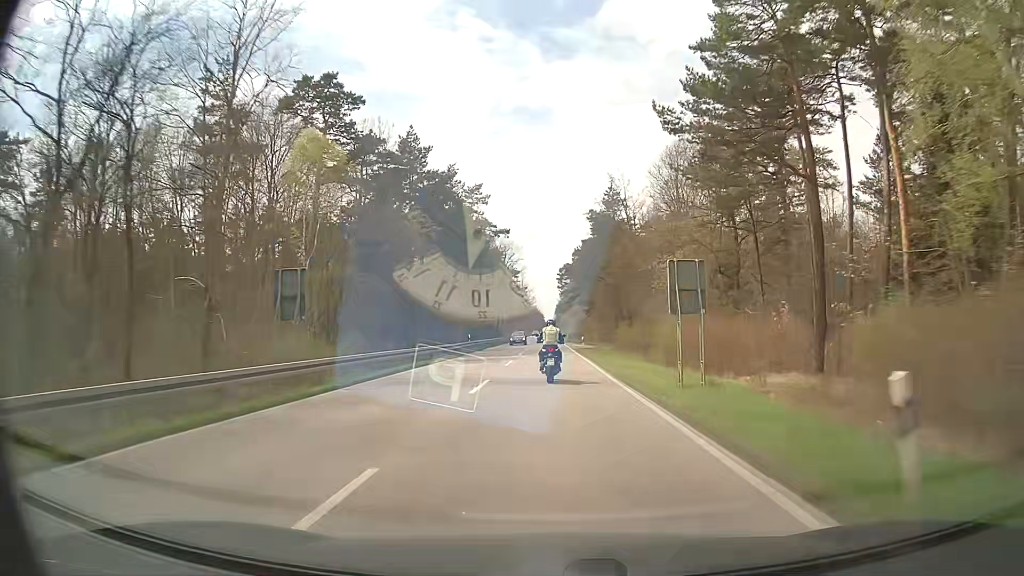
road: primary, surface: asphalt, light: Day
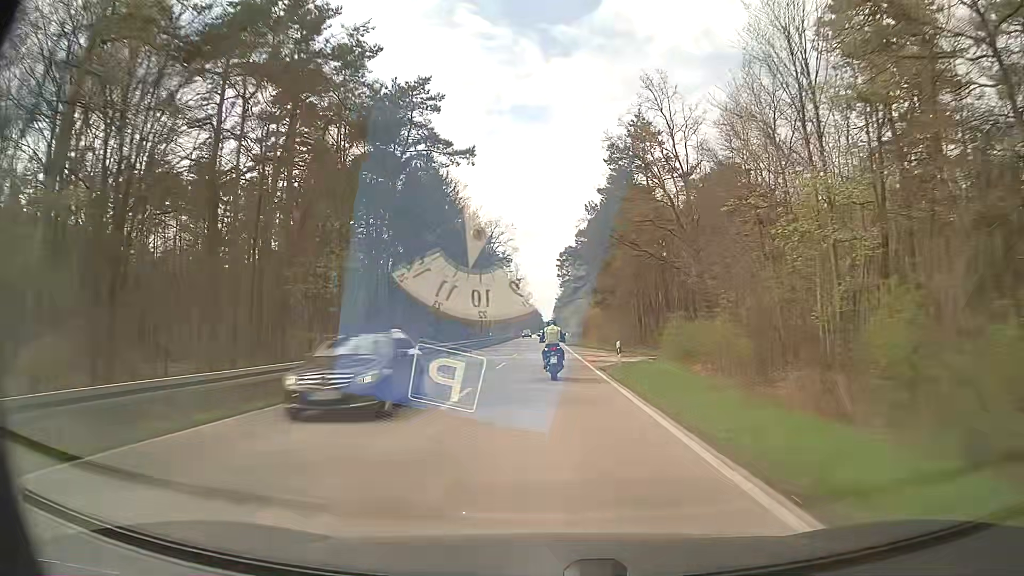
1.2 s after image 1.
(+0.2, +27.9) m; 0°
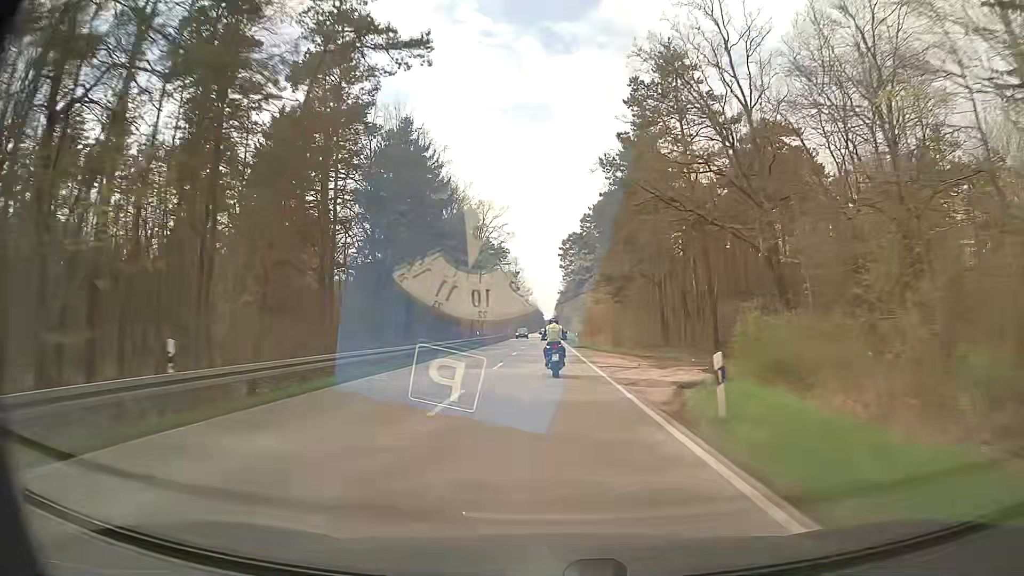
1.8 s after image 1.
(0.0, +14.1) m; 0°
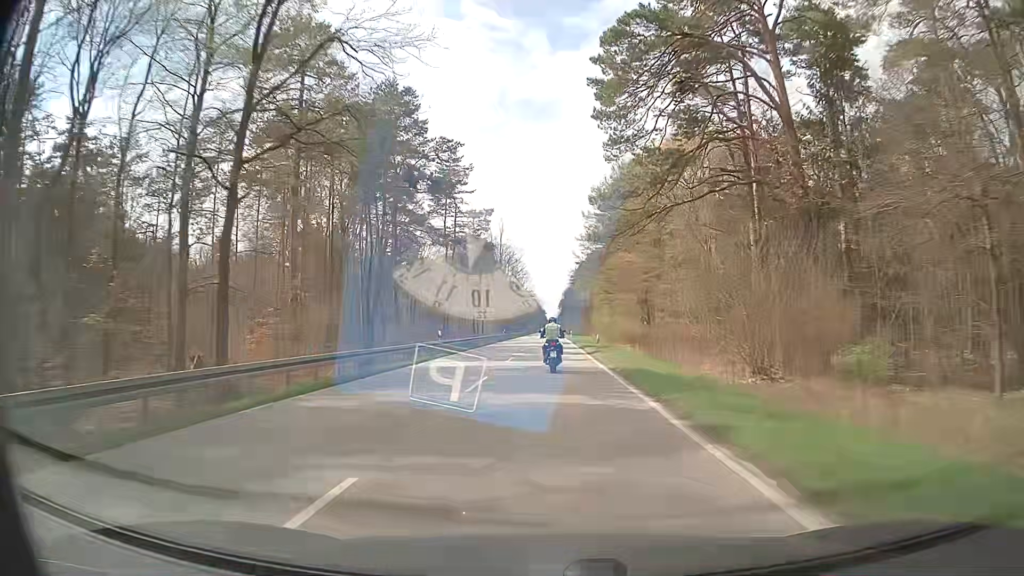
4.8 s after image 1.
(-0.3, +71.5) m; 0°
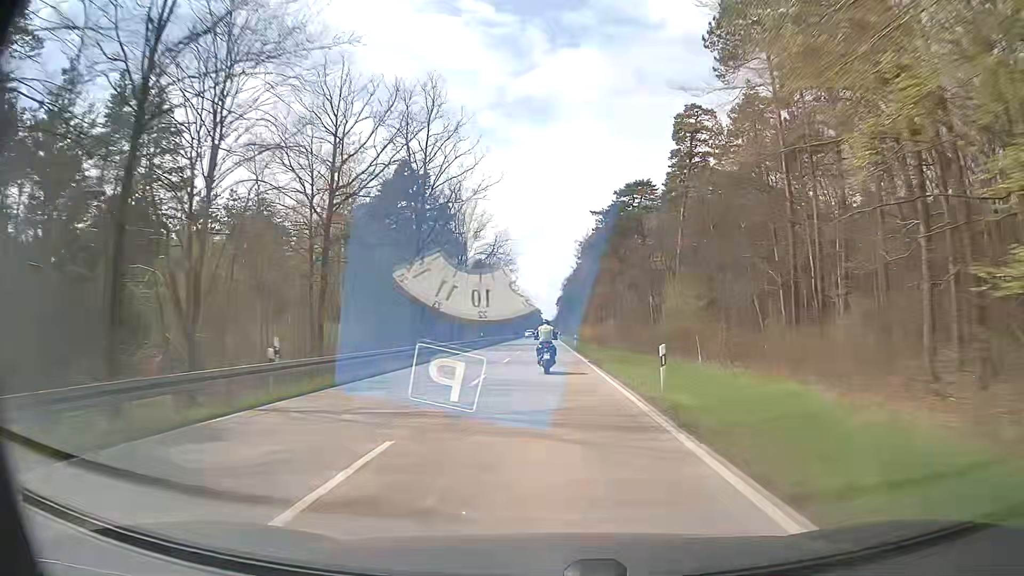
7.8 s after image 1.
(+0.2, +73.3) m; 0°
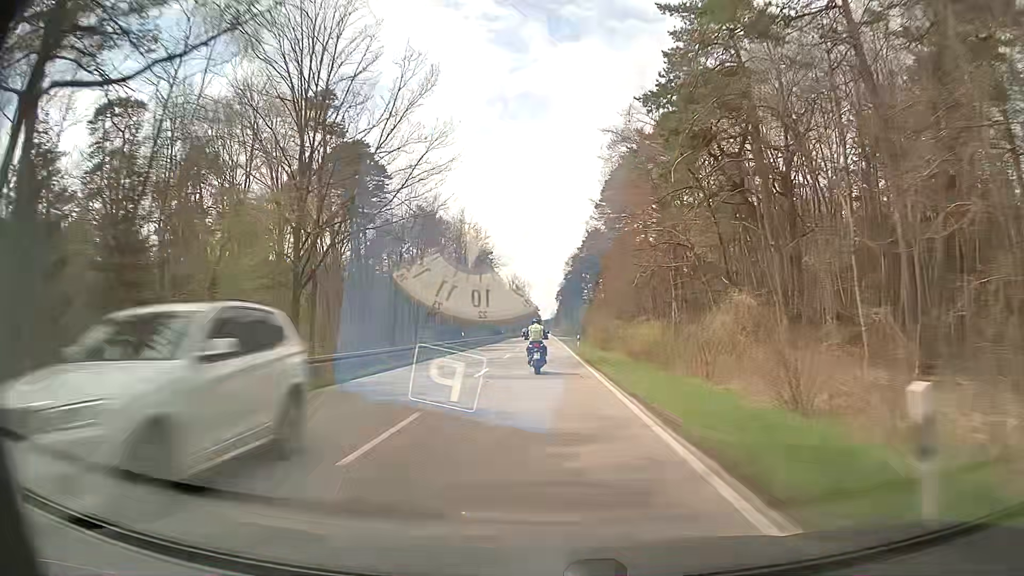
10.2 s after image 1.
(+0.3, +59.7) m; 0°
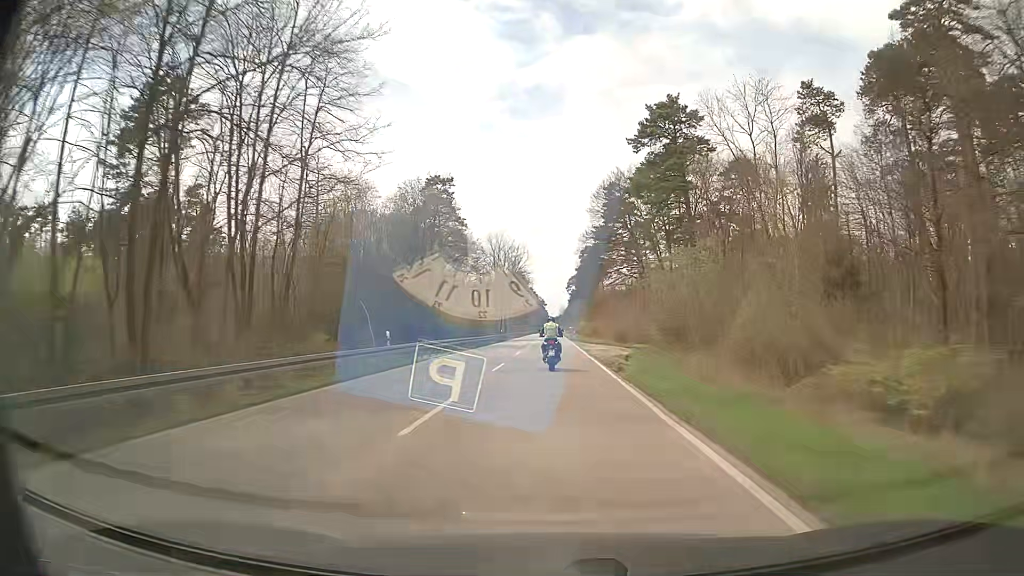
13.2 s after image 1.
(-0.1, +73.6) m; 0°
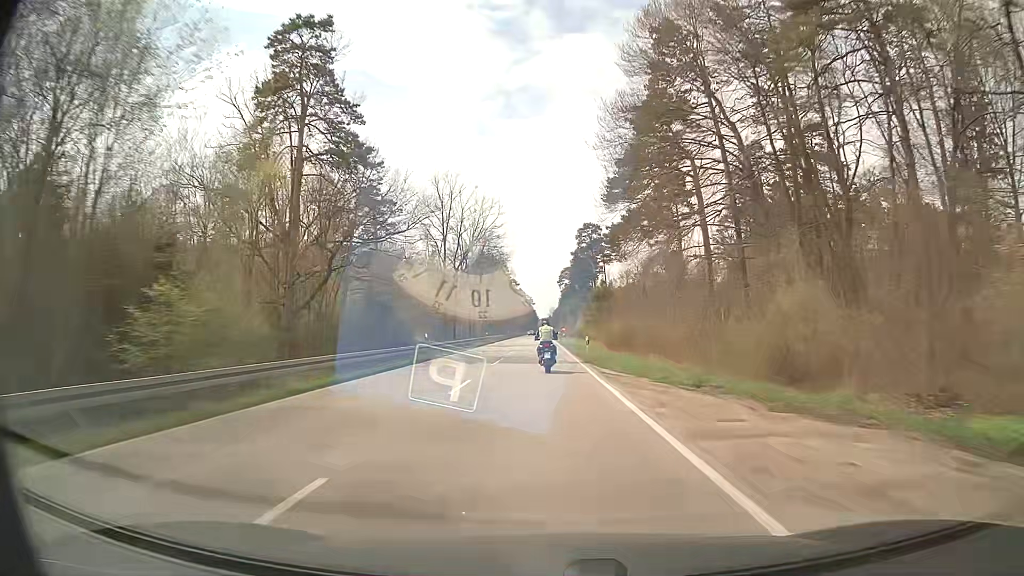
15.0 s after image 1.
(0.0, +44.3) m; +1°
(0, +10) (0, +20) (0, +30) (0, +40) (0, +50) (-1, +60) (-1, +70) (-1, +80) (-1, +90) (-1, +100) m
